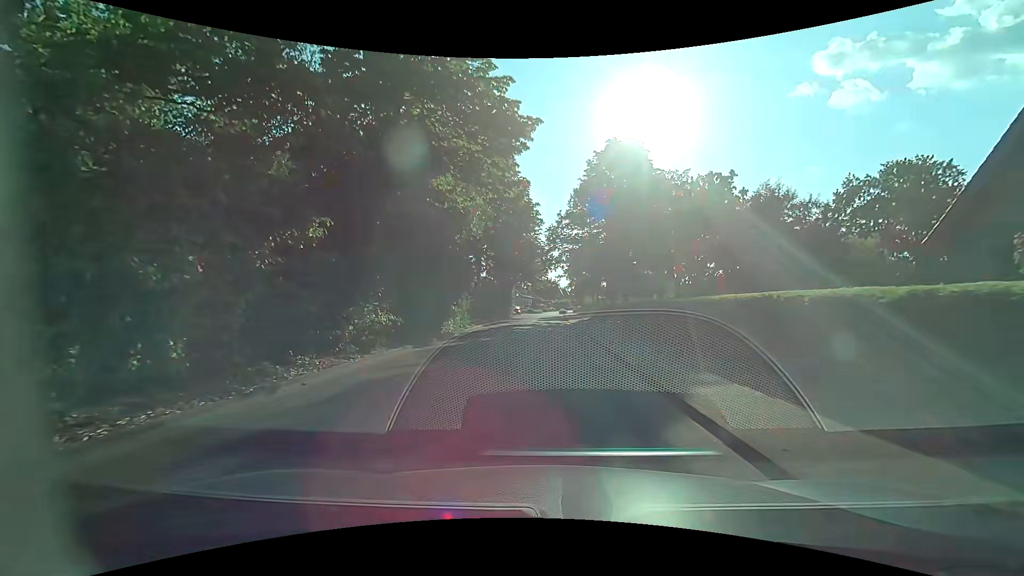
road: residential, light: Day
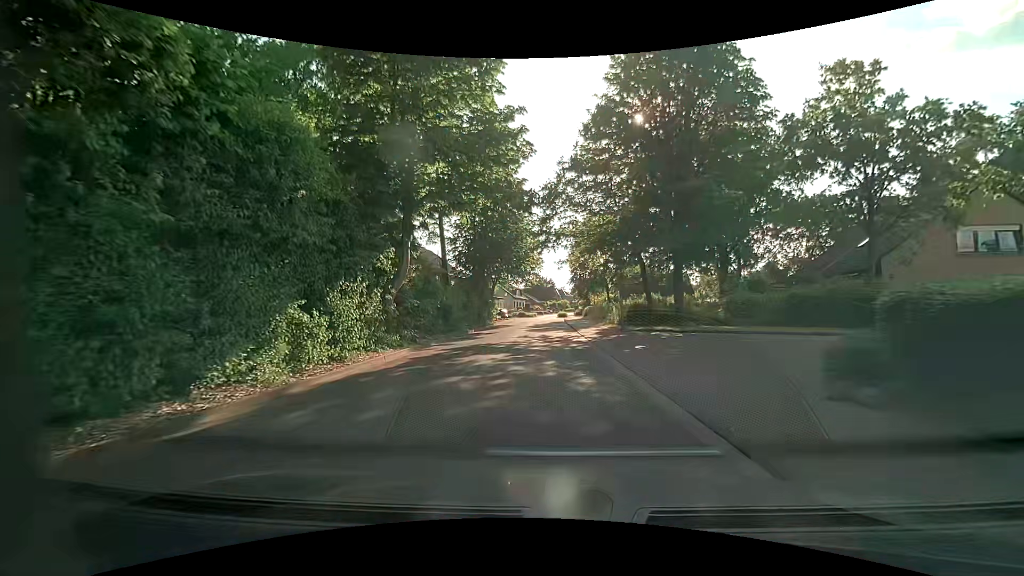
(+0.3, +18.9) m; +2°
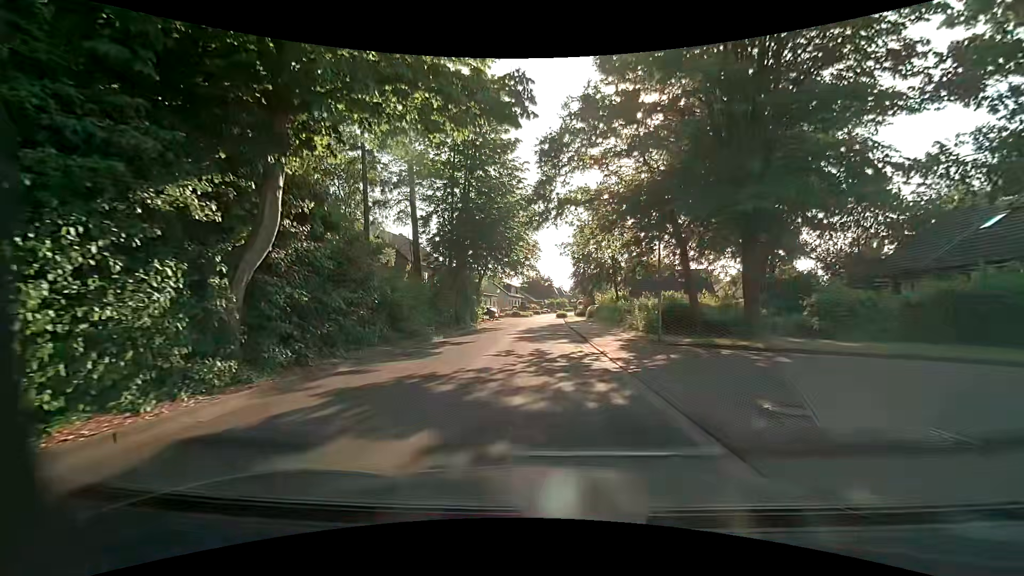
(-0.1, +9.3) m; -1°
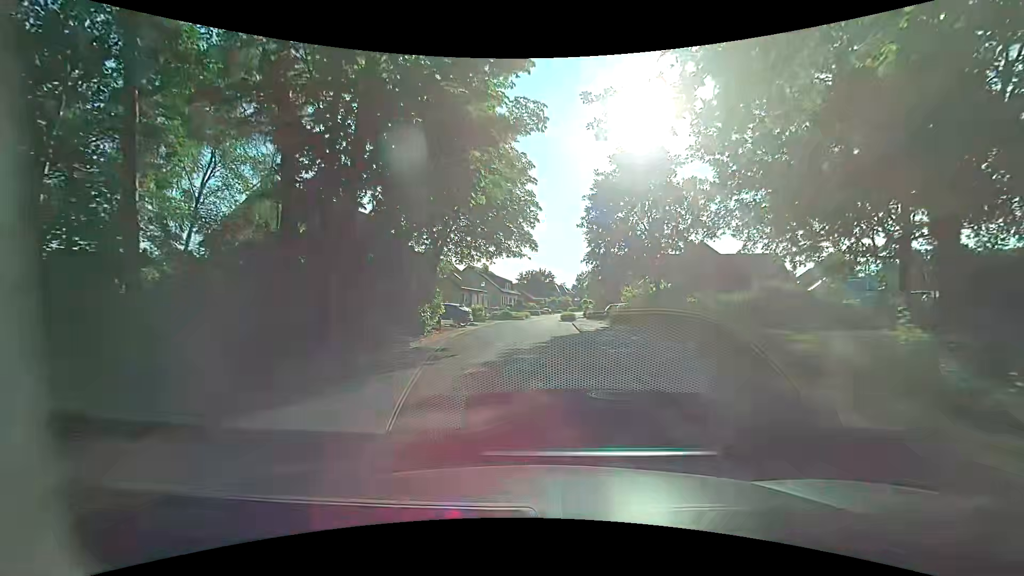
(+0.1, +18.4) m; +1°
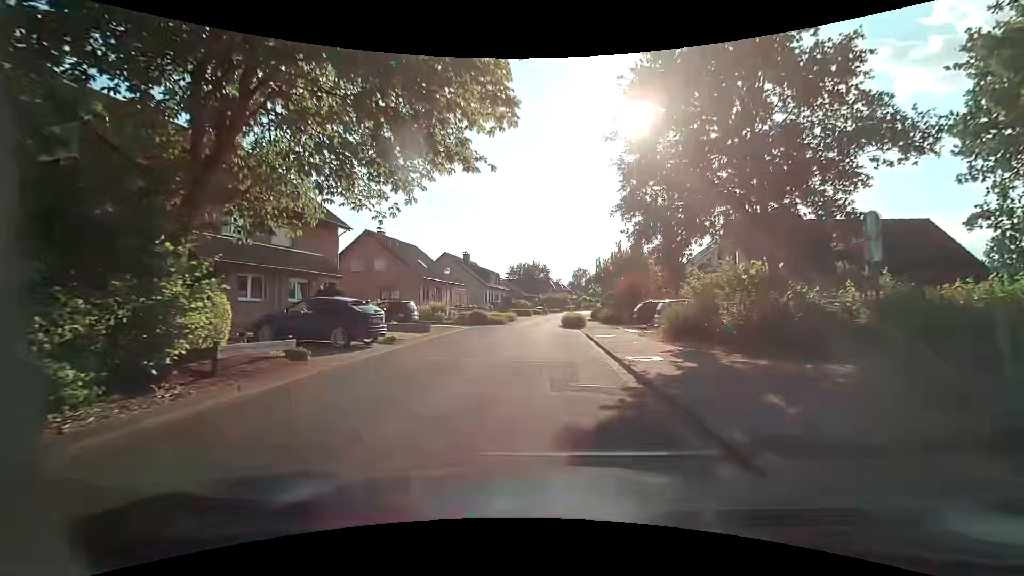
(0.0, +17.3) m; -1°
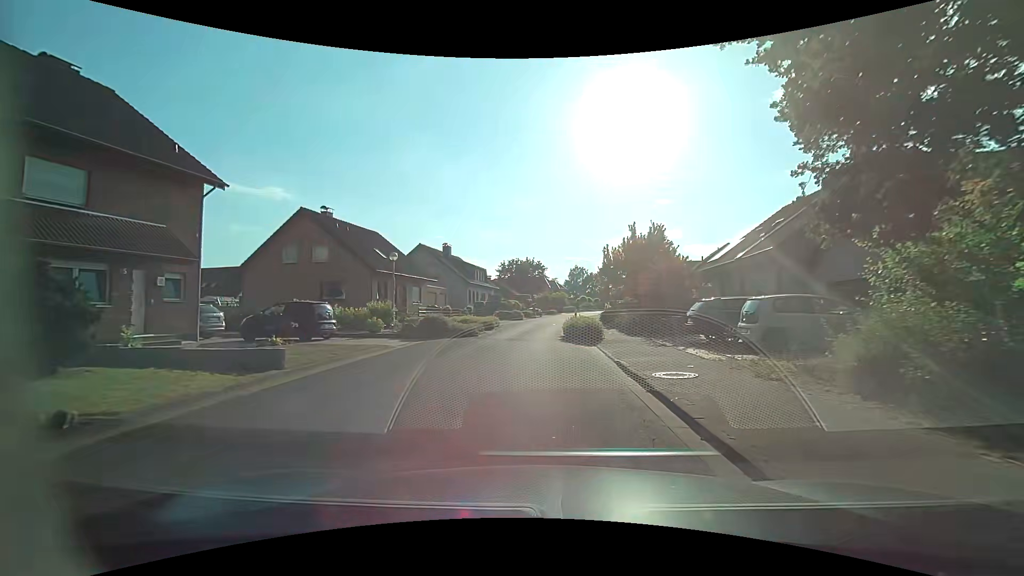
(+0.2, +11.8) m; 0°
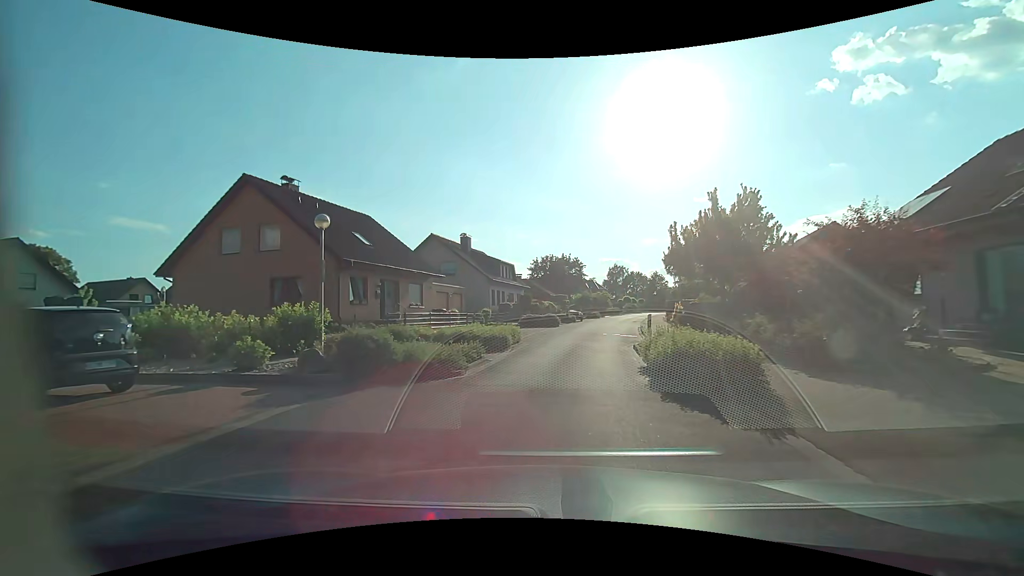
(-0.1, +11.6) m; -3°
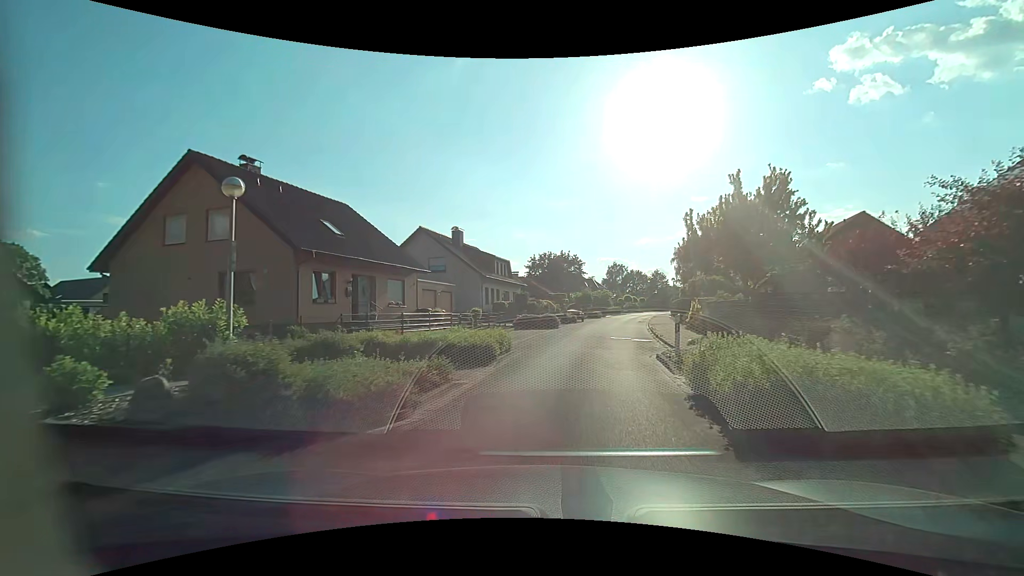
(0.0, +3.9) m; +1°
